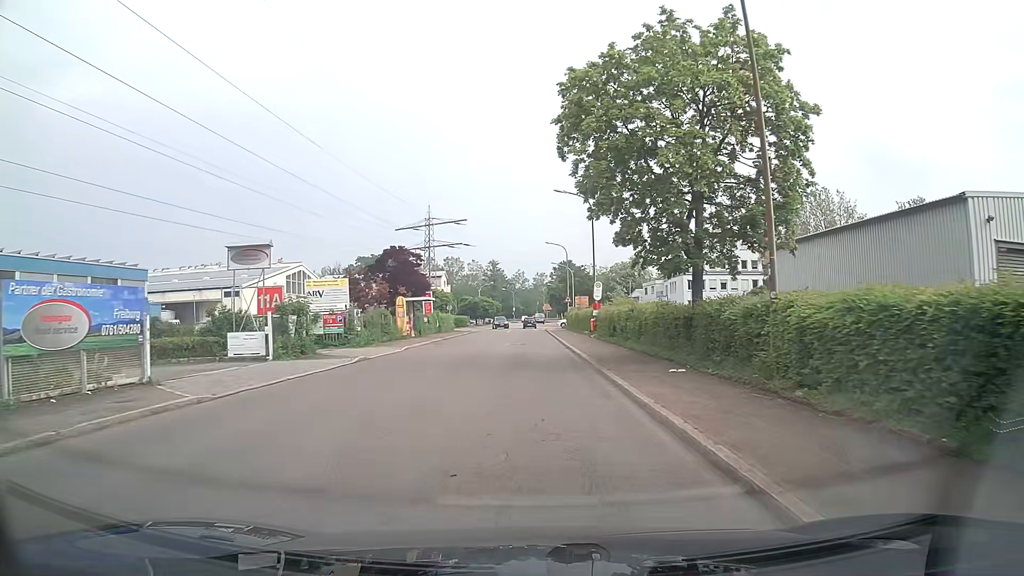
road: unclassified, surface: asphalt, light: Day
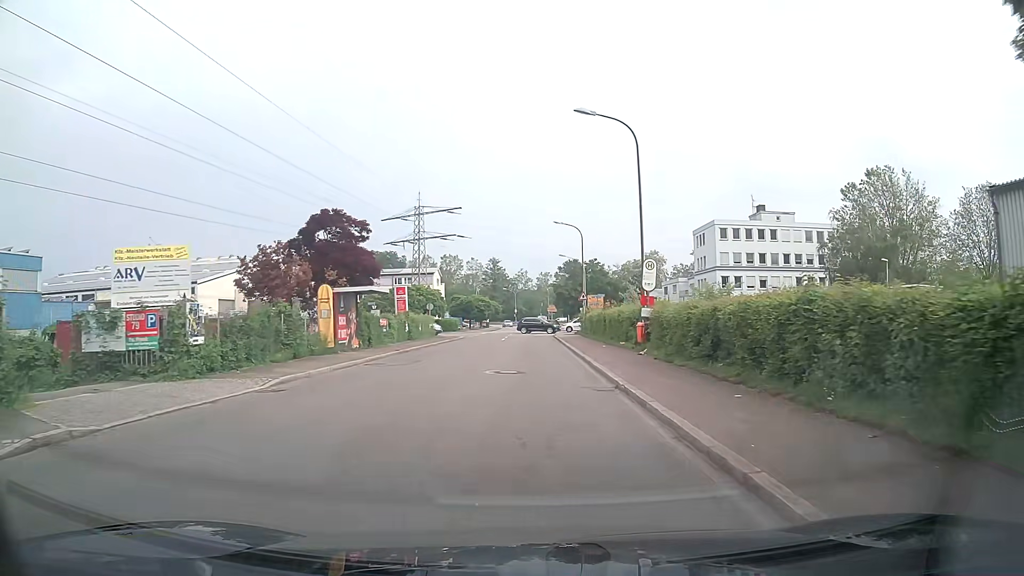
(-0.1, +17.1) m; -1°
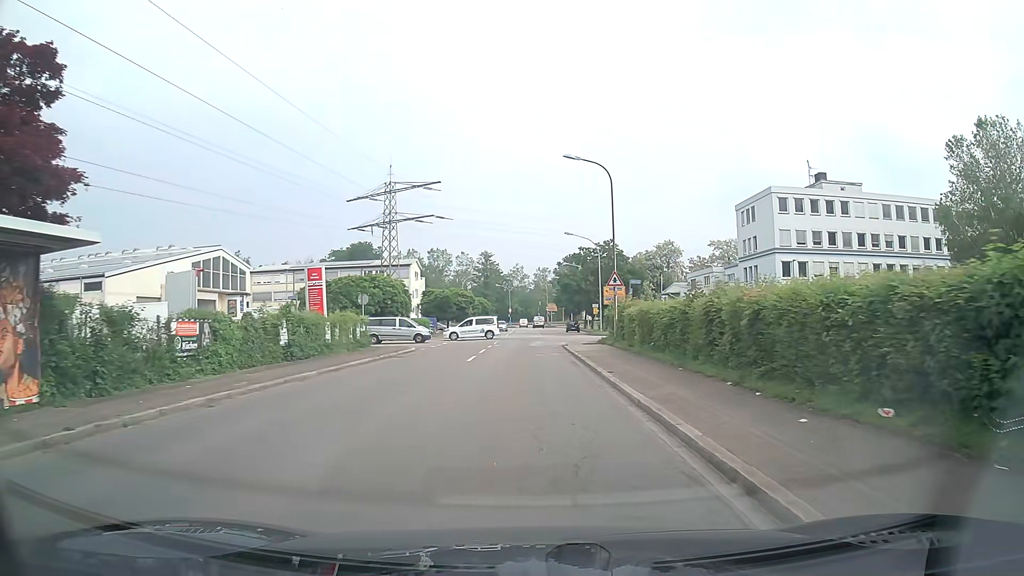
(+0.1, +22.9) m; 0°
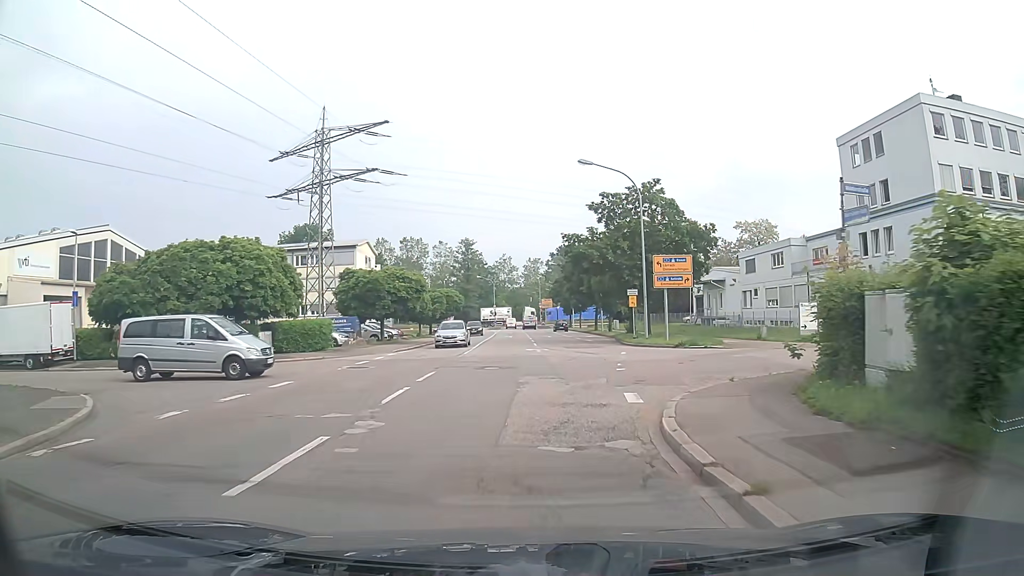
(+0.1, +29.8) m; 0°
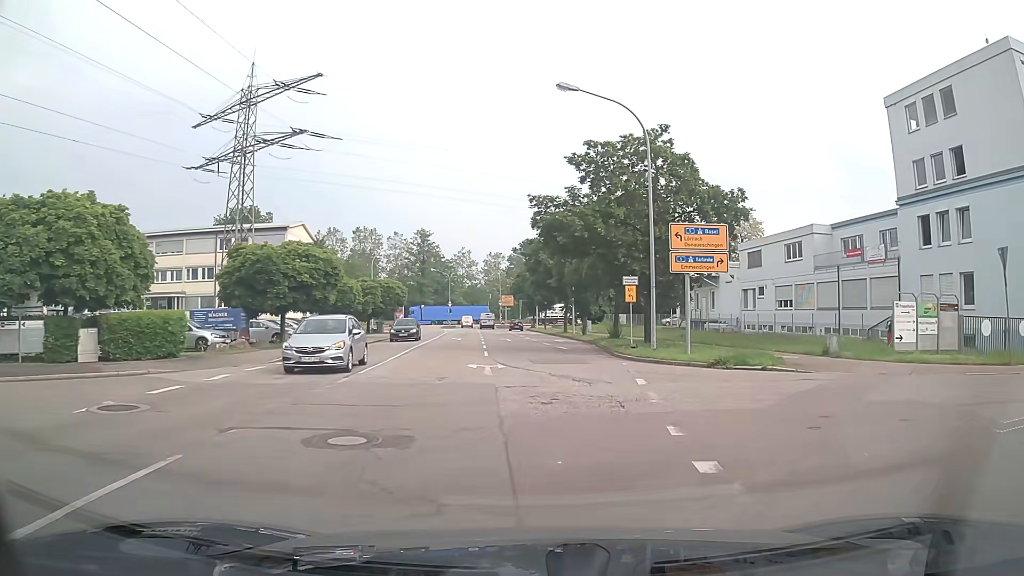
(+0.4, +12.3) m; +4°
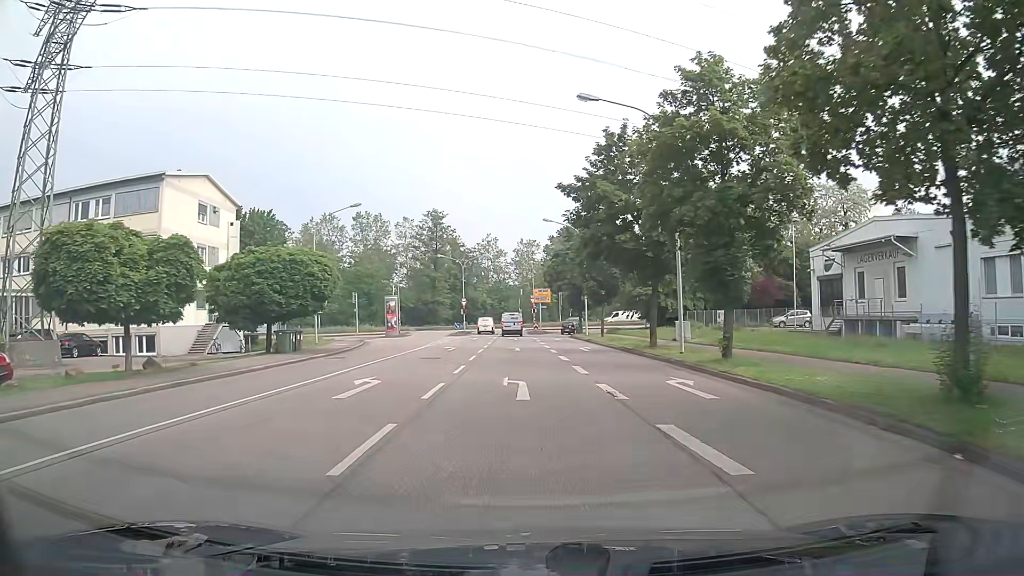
(-0.4, +31.4) m; -2°
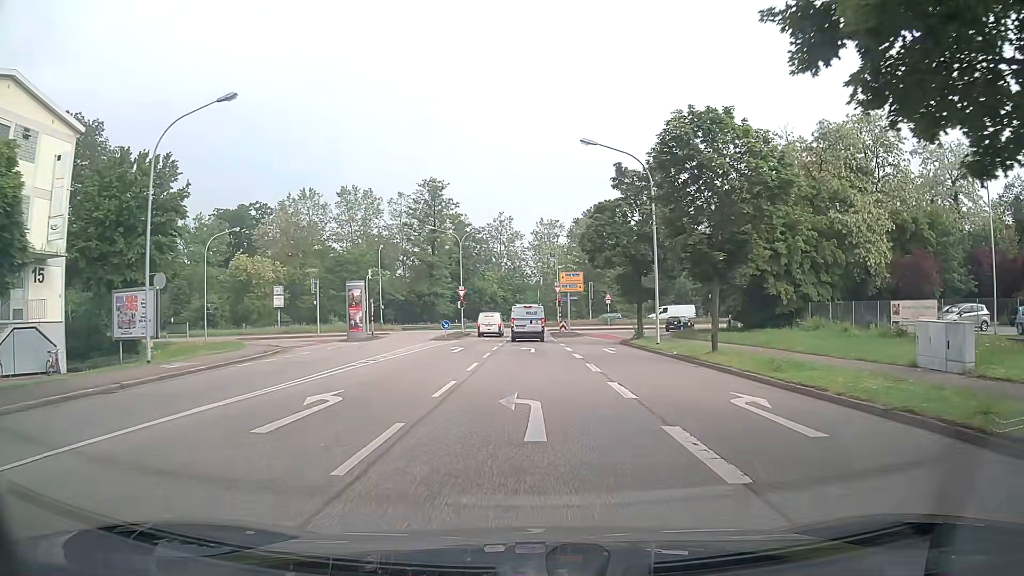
(-0.9, +24.2) m; -3°
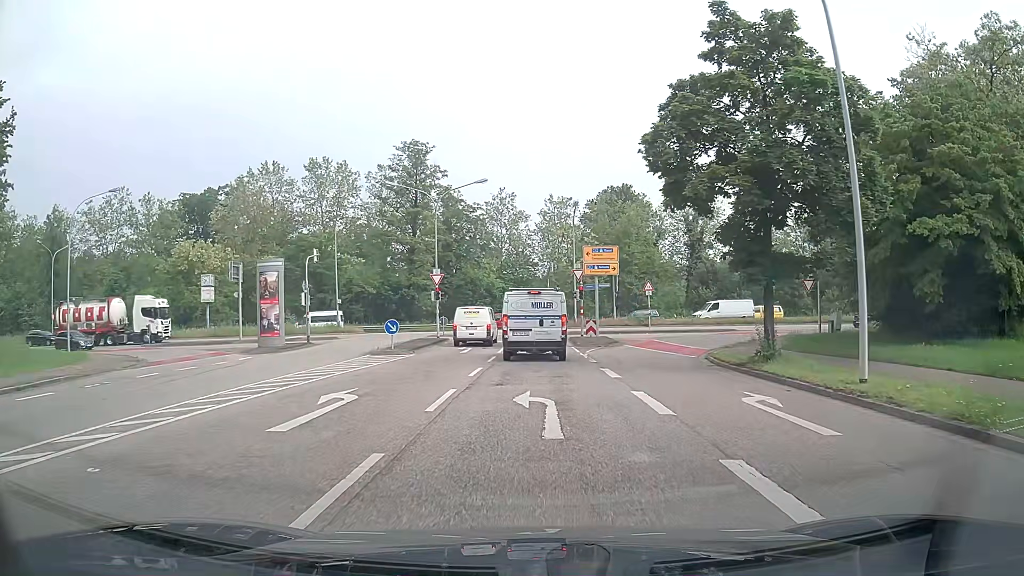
(-0.2, +19.7) m; -1°
(0, +10) (0, +20) (0, +30) (0, +40) (0, +50) (-3, +59) (-11, +65) (-21, +65) (-31, +64) (-41, +63) m
